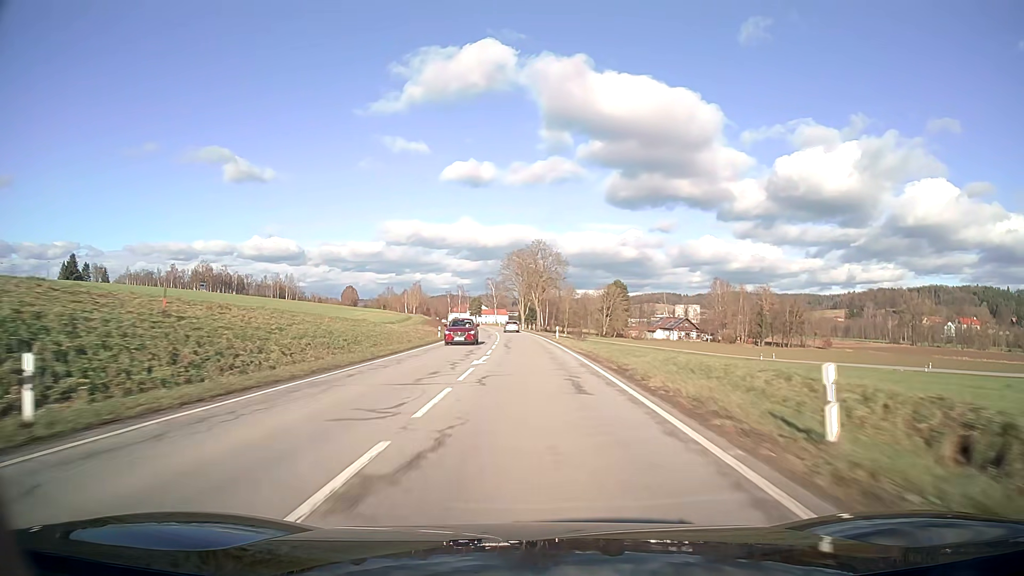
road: secondary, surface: asphalt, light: Day
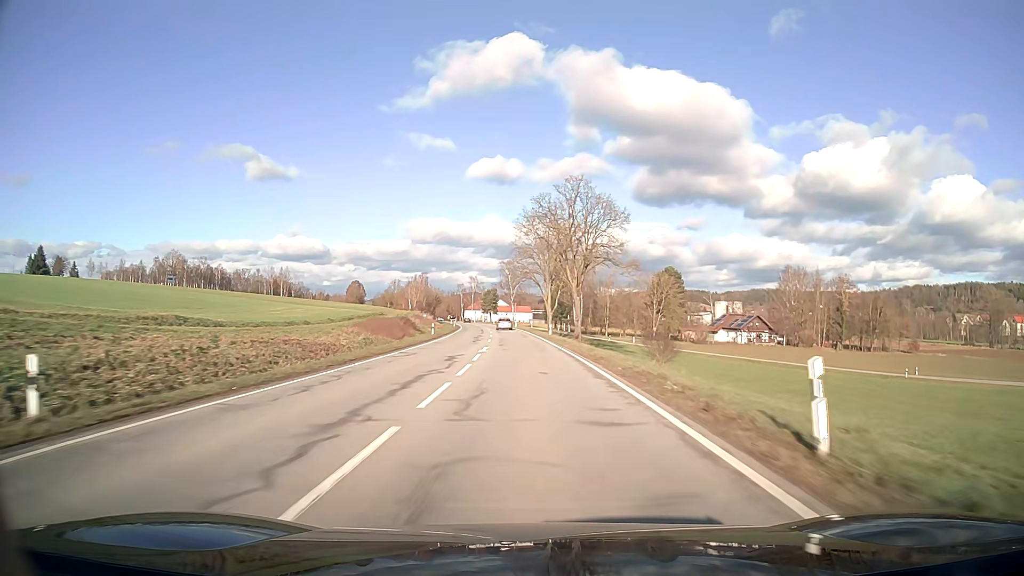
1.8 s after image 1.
(-0.8, +47.4) m; -2°
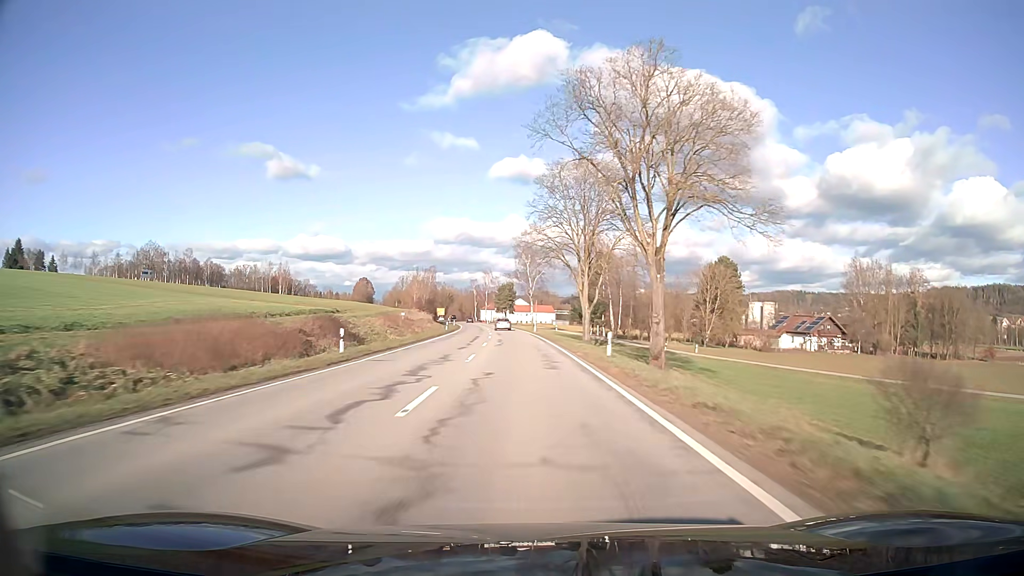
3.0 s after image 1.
(-0.5, +31.6) m; -2°
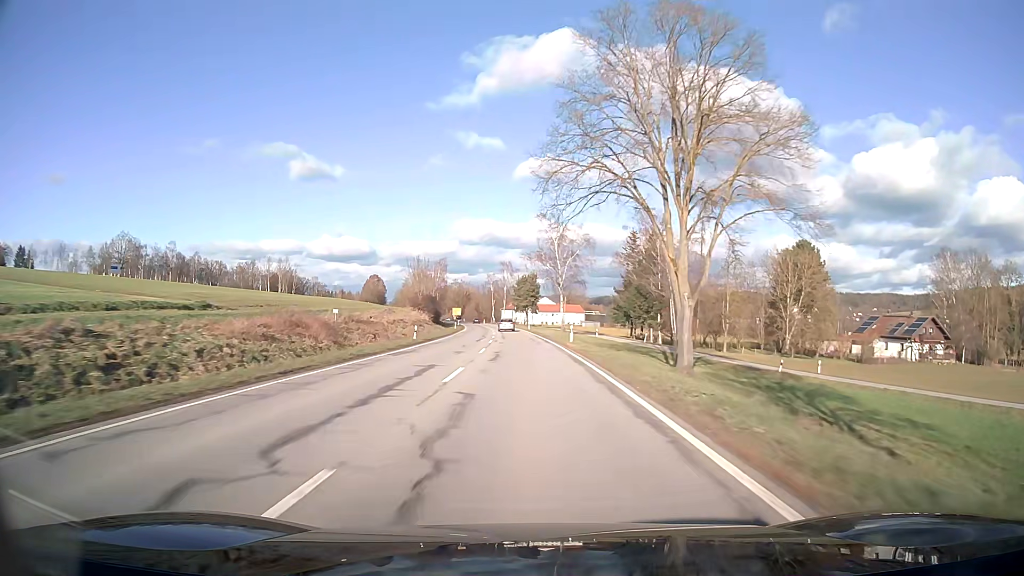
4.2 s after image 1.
(-0.6, +31.5) m; -2°
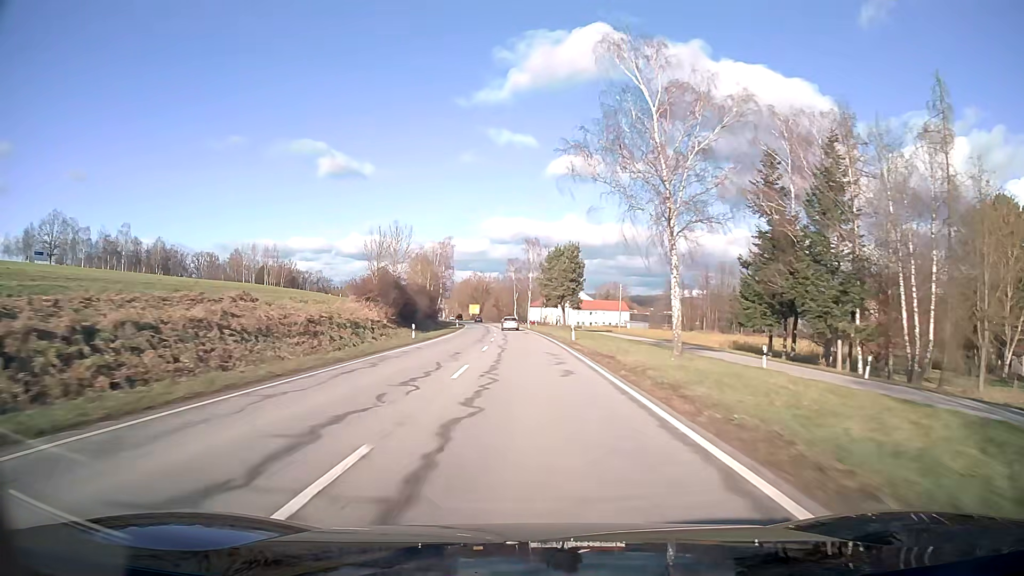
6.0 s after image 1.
(-1.1, +47.3) m; -2°
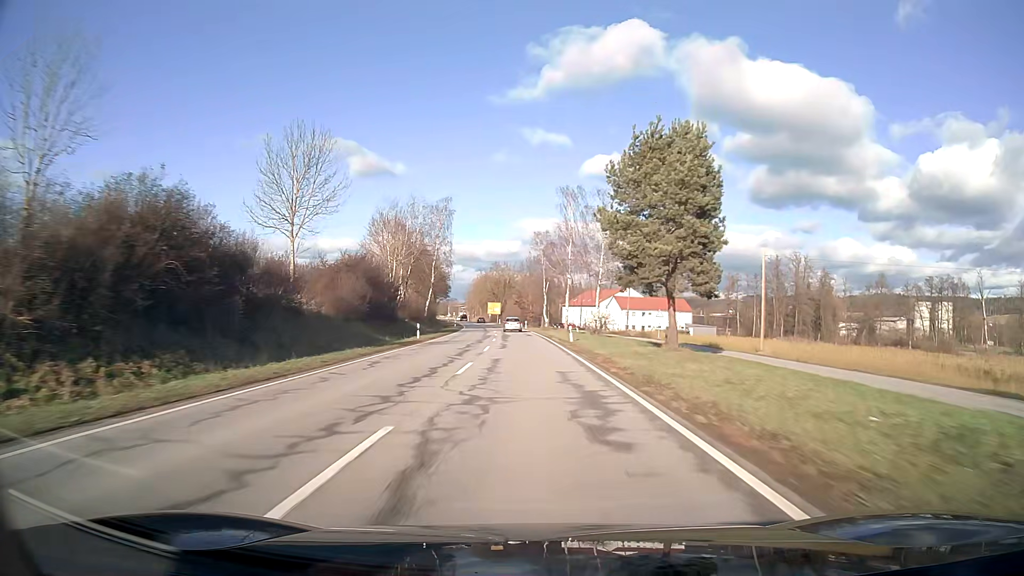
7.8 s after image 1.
(-1.0, +47.4) m; -3°
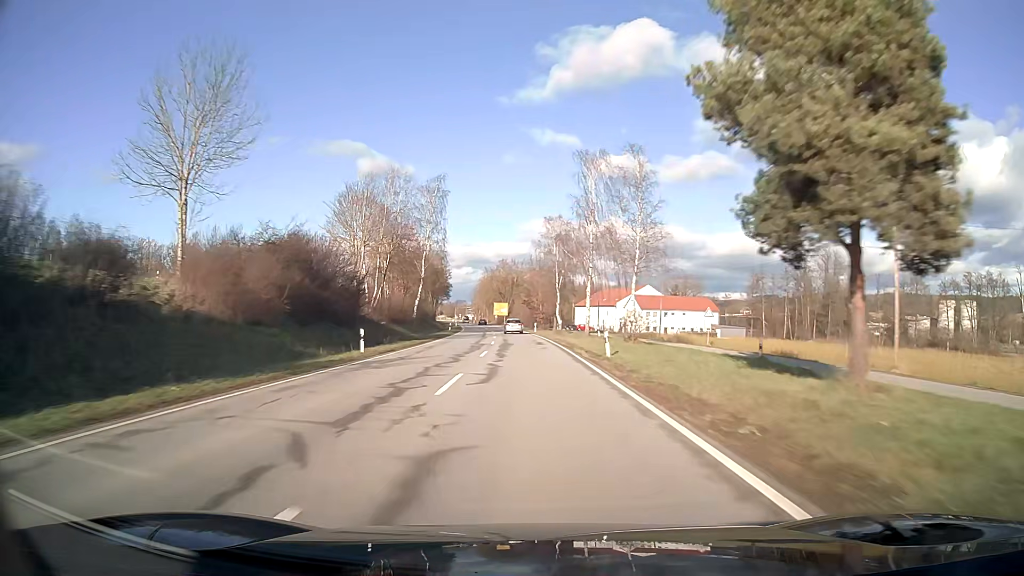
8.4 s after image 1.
(-0.1, +15.8) m; -1°
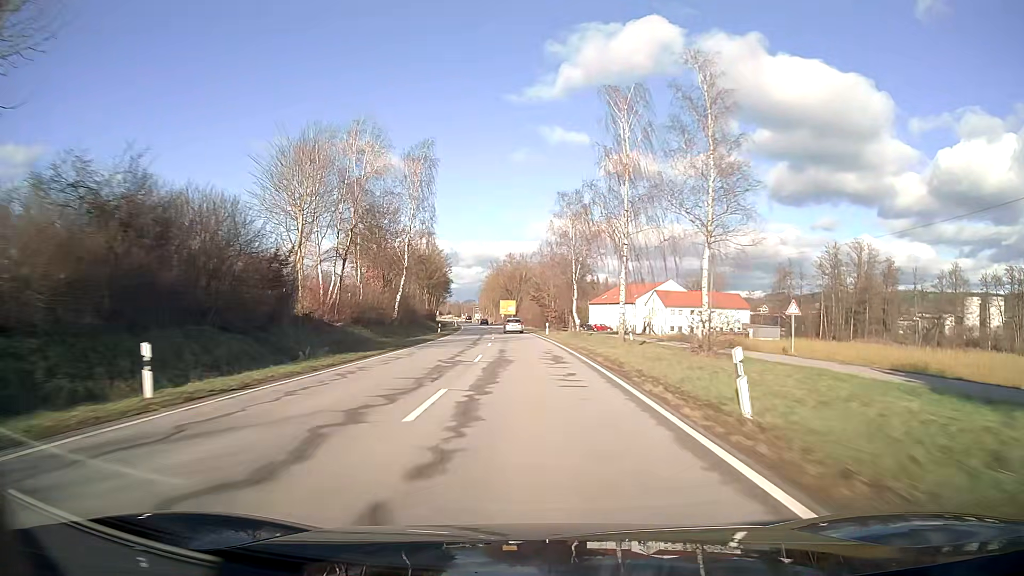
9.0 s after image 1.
(-0.1, +15.8) m; -1°
(0, +10) (0, +20) (0, +30) (-1, +40) (-1, +50) (-2, +60) (-2, +70) (-3, +80) (-4, +90) (-5, +100) m
